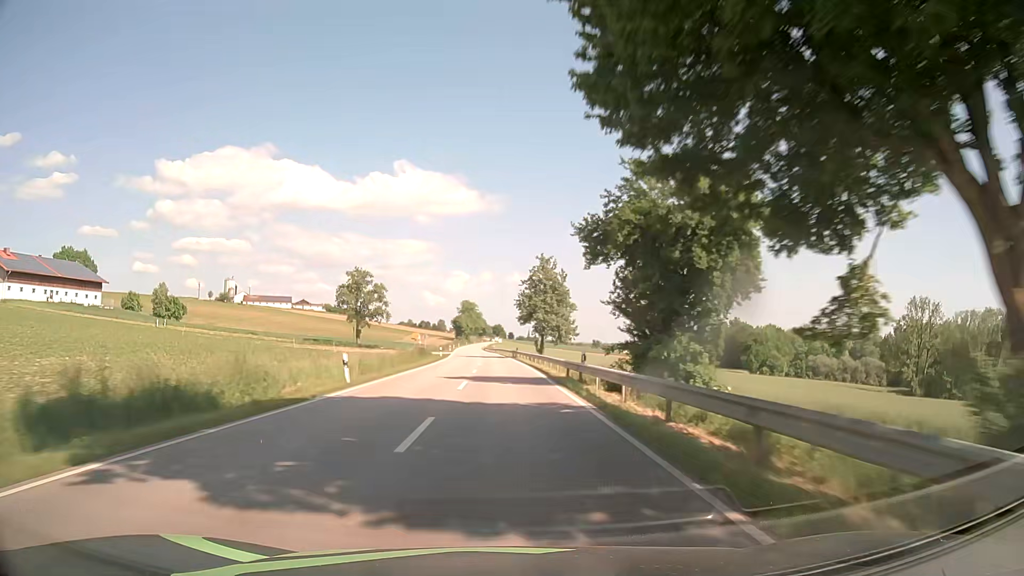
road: secondary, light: Day
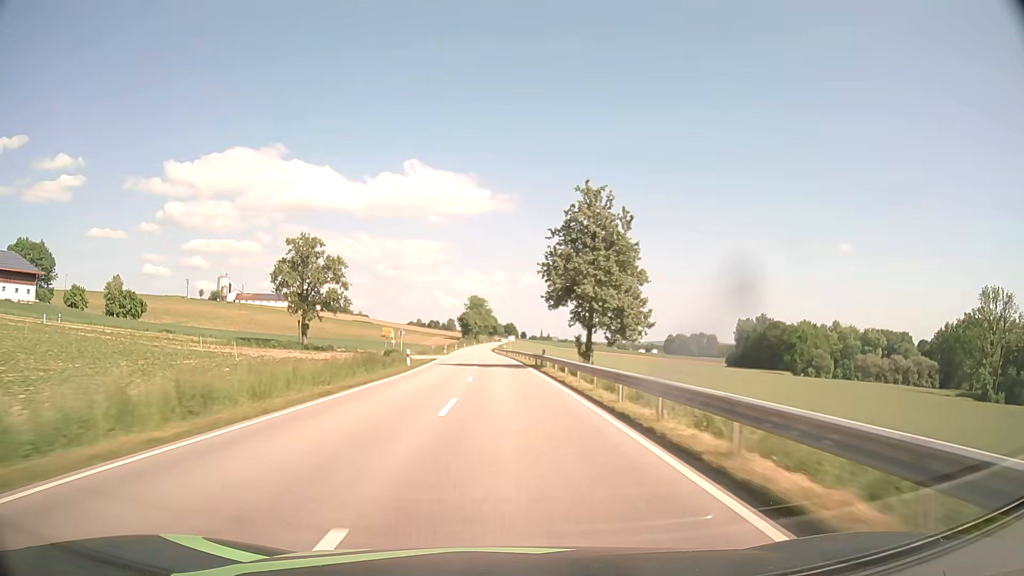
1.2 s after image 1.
(-0.2, +31.5) m; -1°
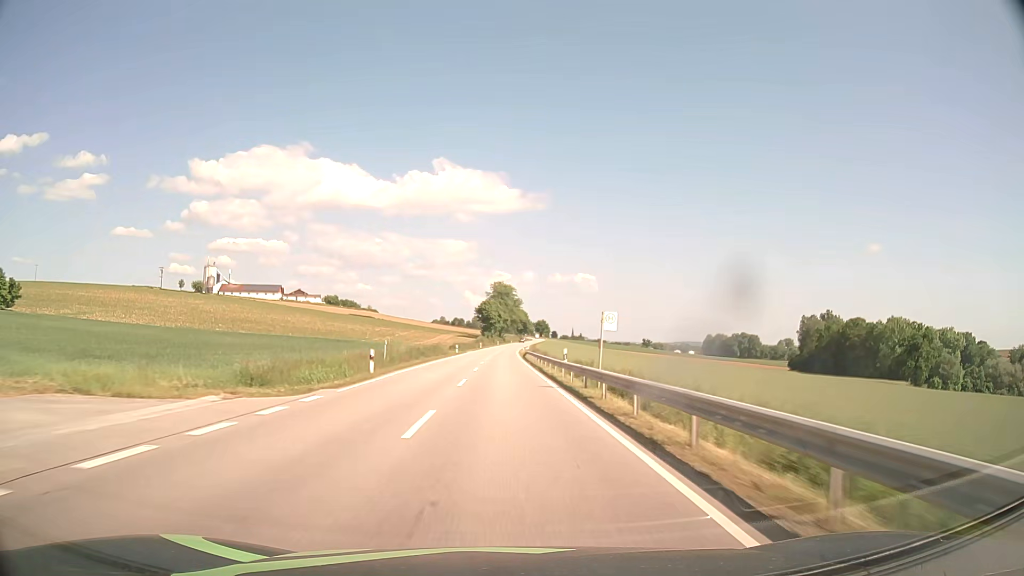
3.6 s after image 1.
(-1.3, +63.1) m; -3°
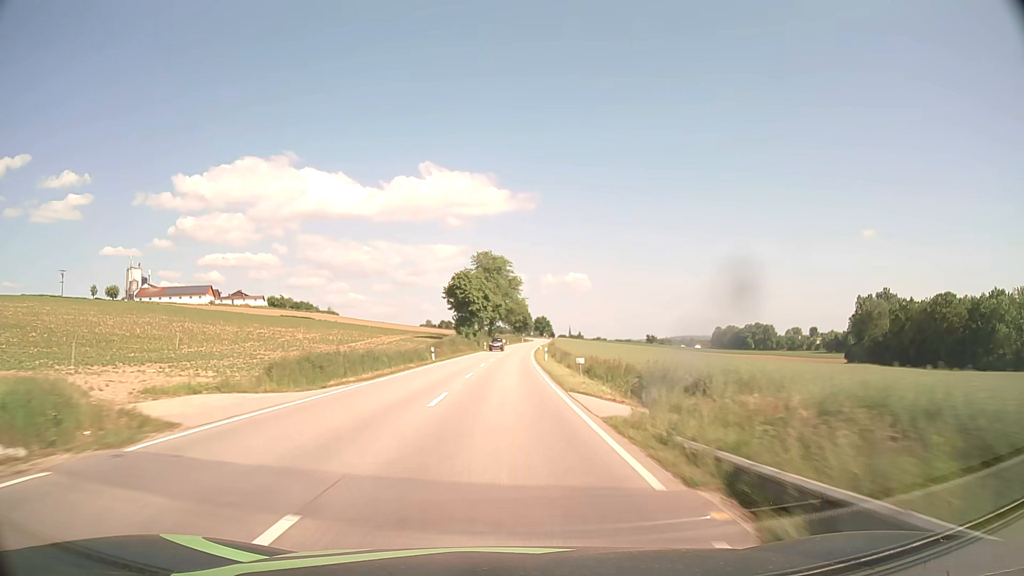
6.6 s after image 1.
(+0.2, +79.0) m; +1°
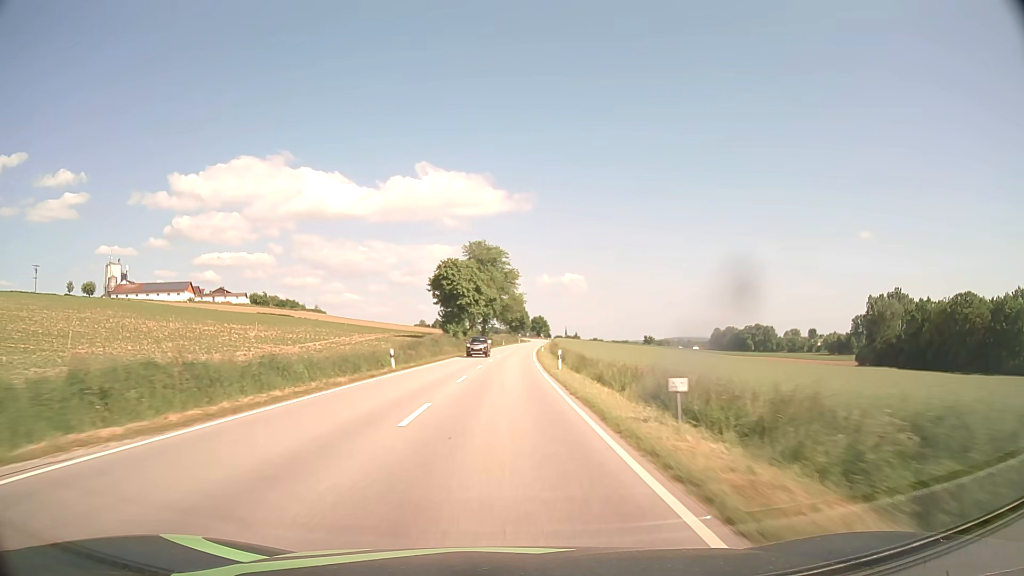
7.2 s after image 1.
(0.0, +15.8) m; 0°
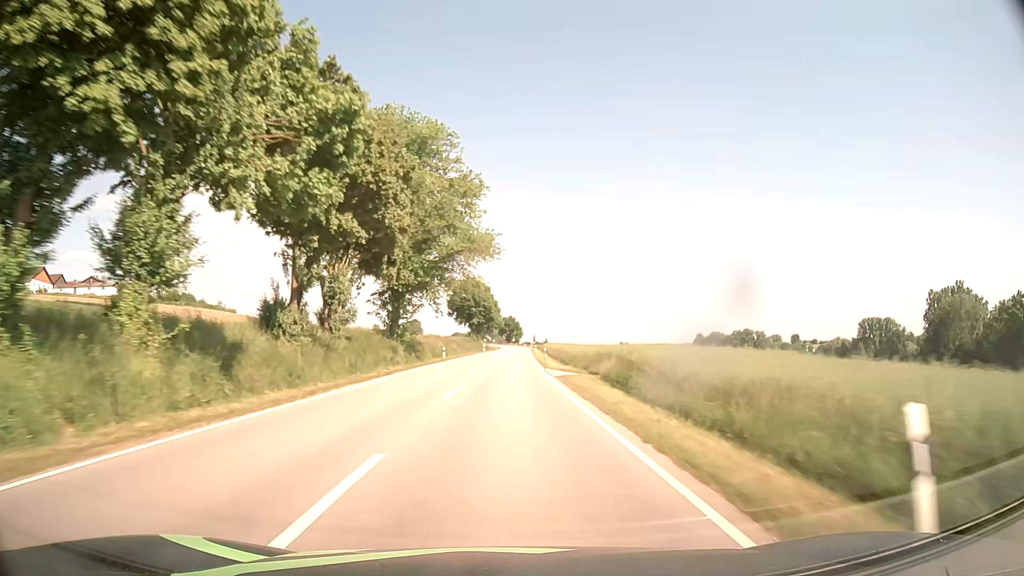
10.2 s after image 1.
(+1.6, +78.8) m; +3°
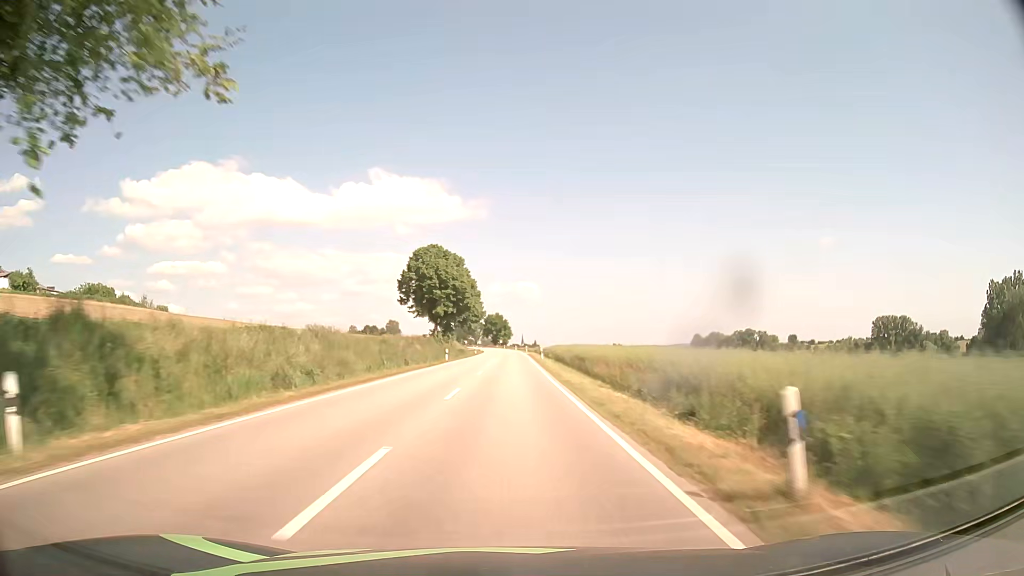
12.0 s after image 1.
(+0.7, +47.3) m; +1°
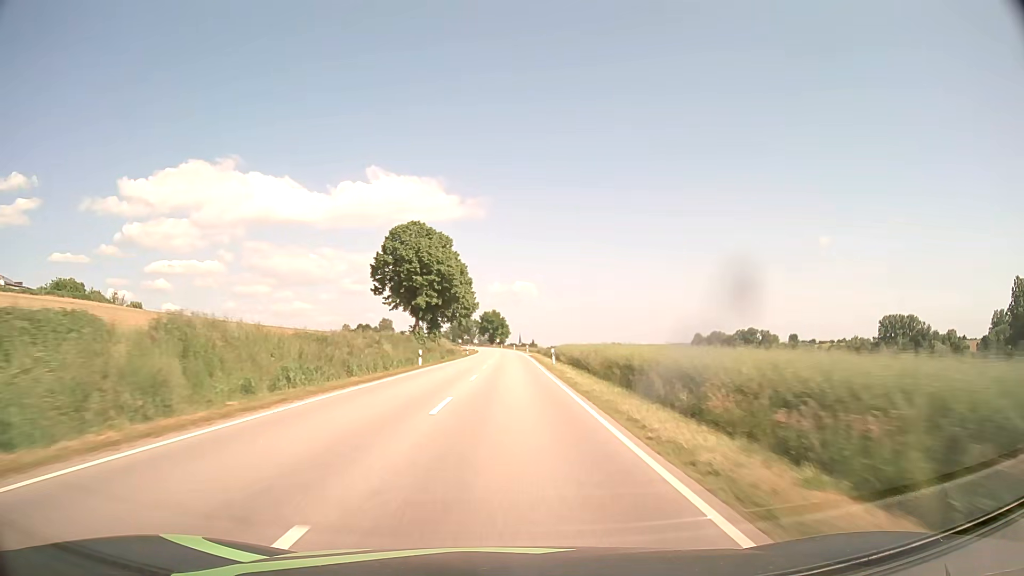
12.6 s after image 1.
(0.0, +15.8) m; 0°
(0, +10) (0, +20) (0, +30) (0, +40) (0, +50) (0, +60) (0, +70) (0, +80) (0, +90) (0, +100) m
